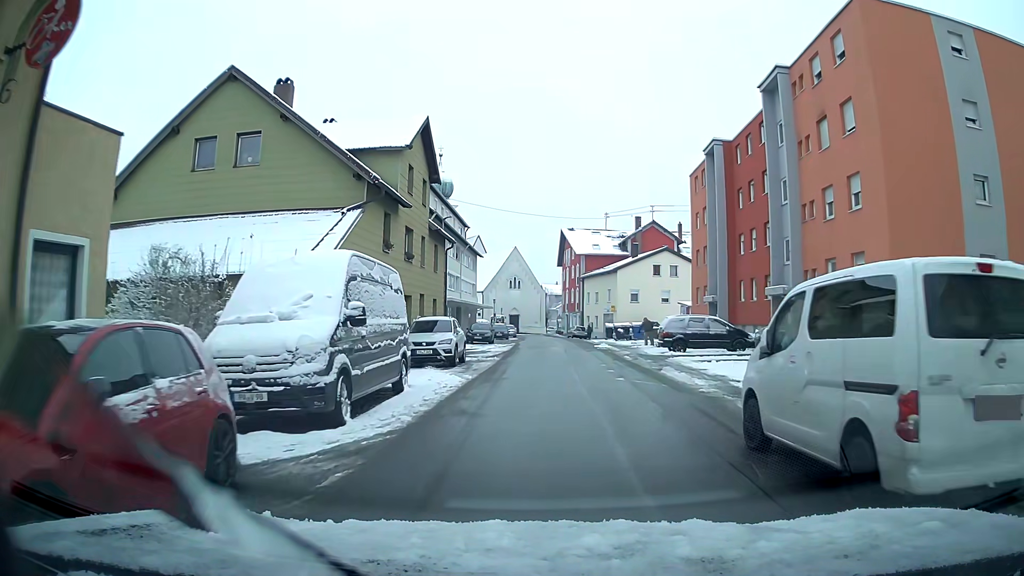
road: residential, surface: asphalt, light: Day
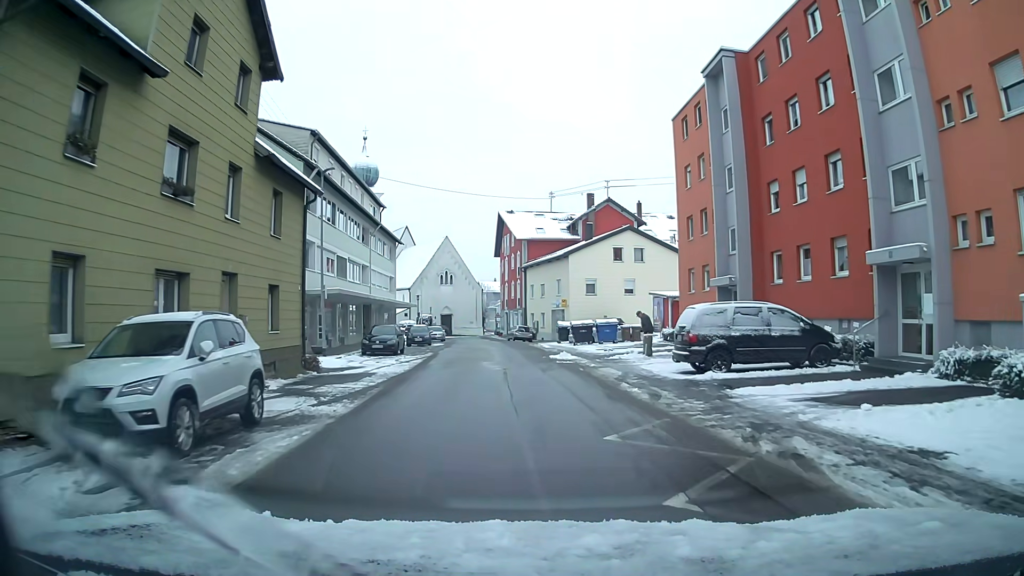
(+0.6, +14.7) m; +4°
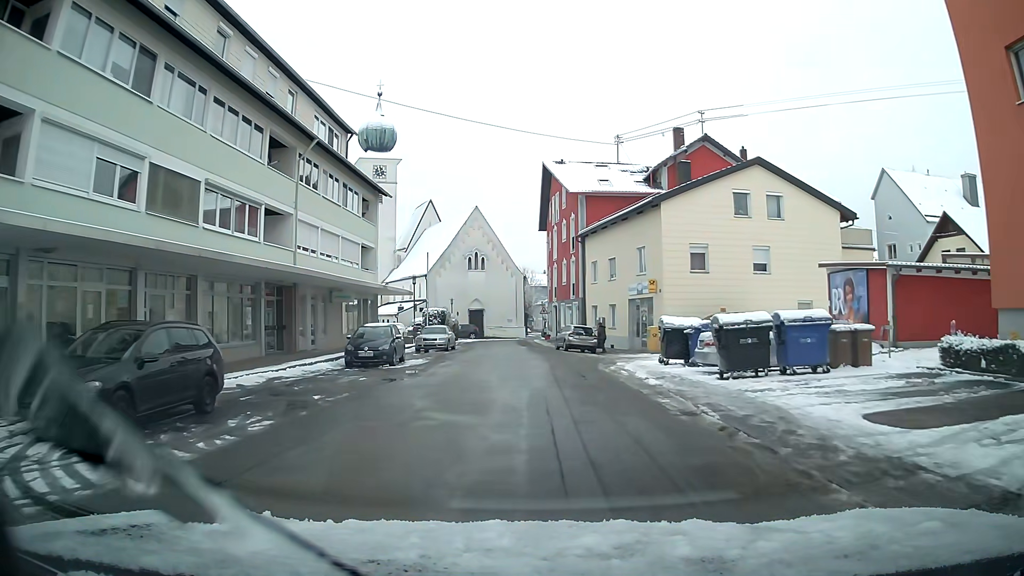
(-0.7, +25.1) m; -5°
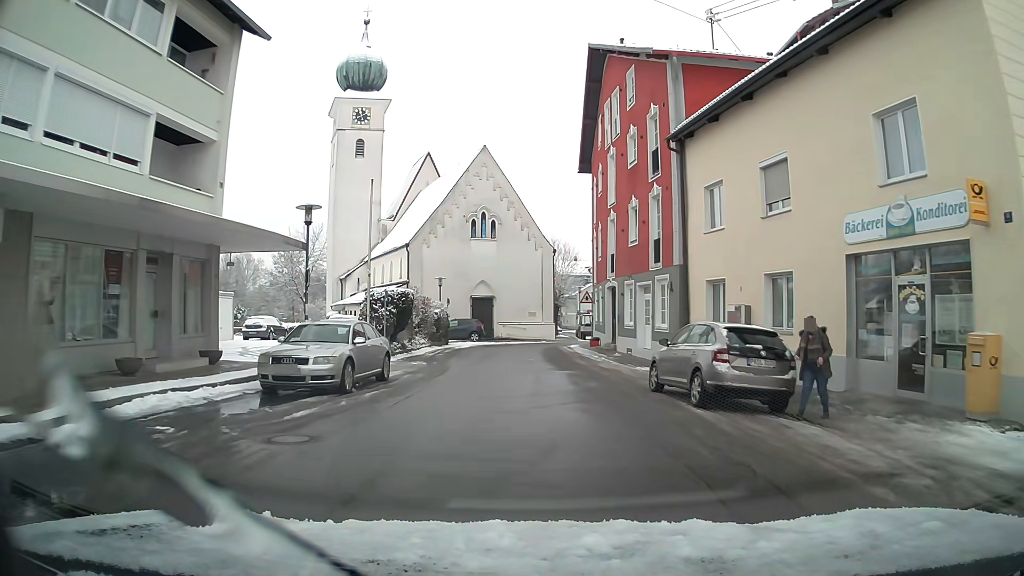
(-0.6, +24.7) m; -2°
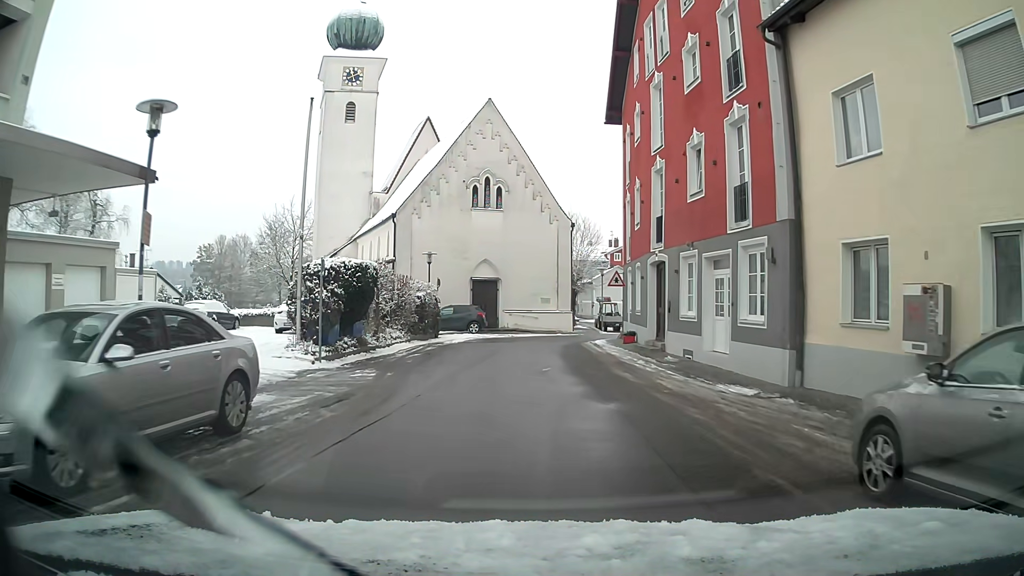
(-0.1, +8.9) m; -2°
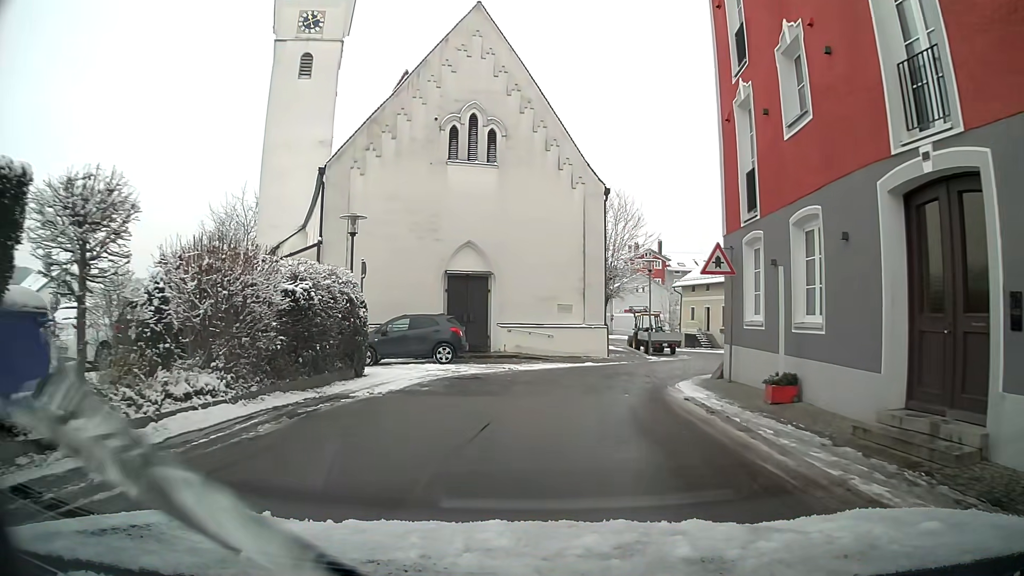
(+0.1, +15.8) m; +1°
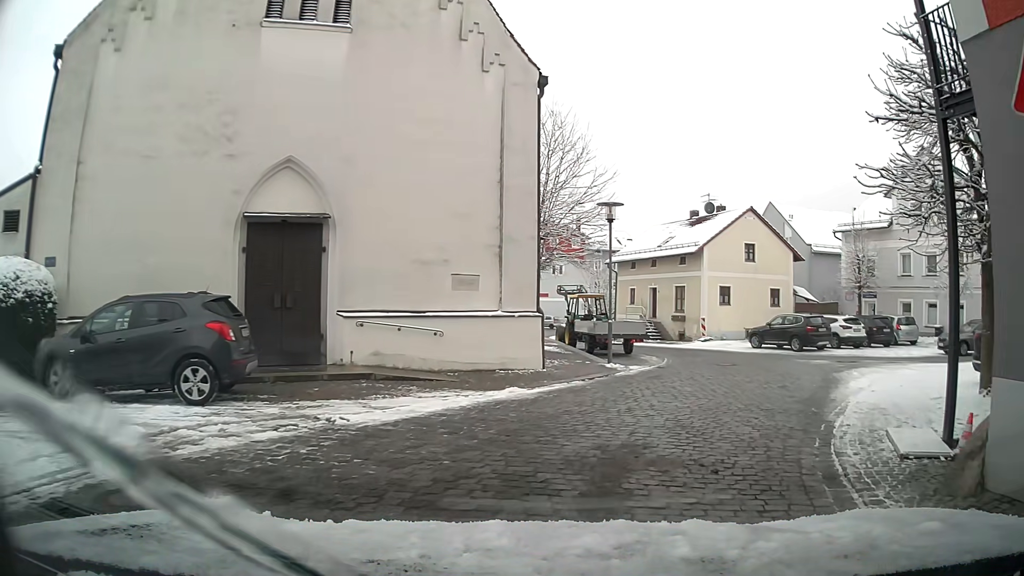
(+0.7, +12.3) m; +11°
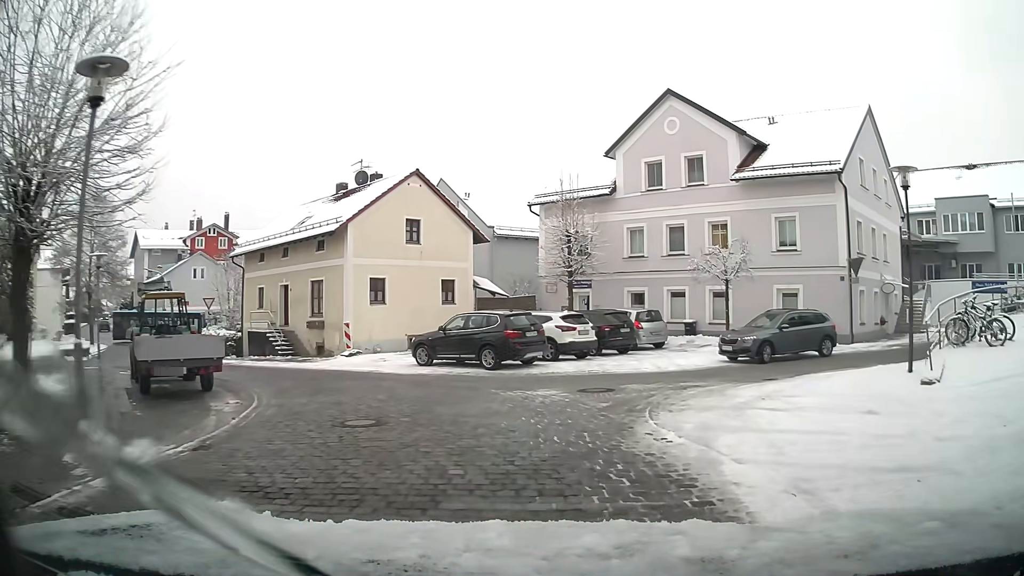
(+2.7, +10.8) m; +28°
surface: sett
(-1, +10) (-7, +18) (-15, +24) (-22, +31) (-27, +40) (-31, +49) (-39, +55) (-47, +61) (-54, +67) (-61, +75) m
